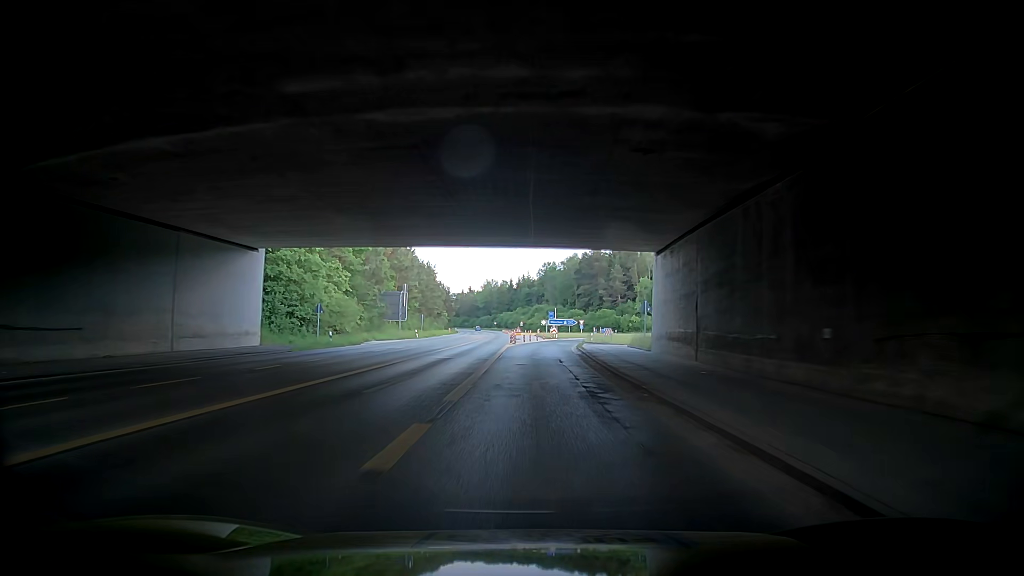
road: secondary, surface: asphalt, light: Day
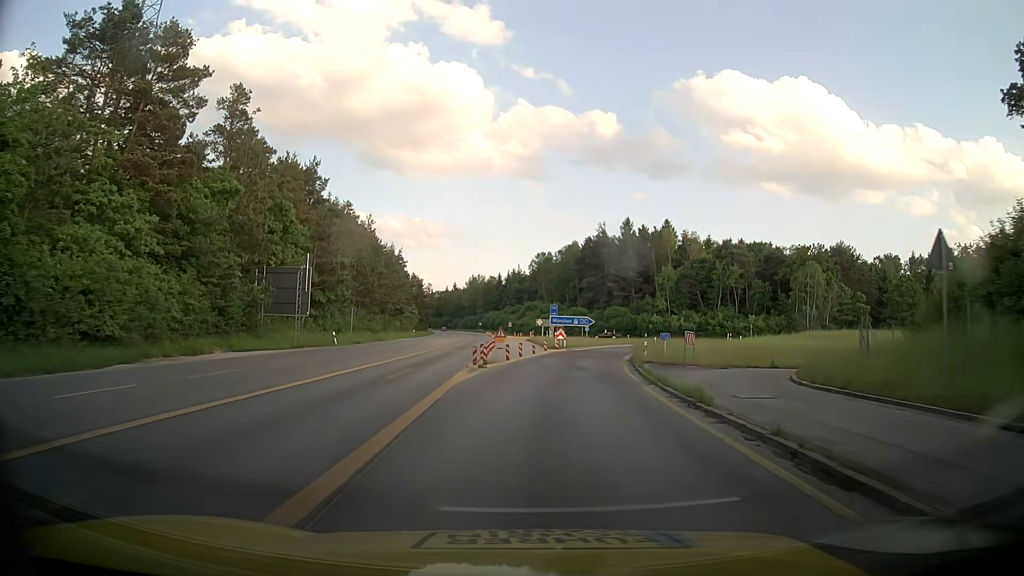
(-0.5, +32.7) m; +3°
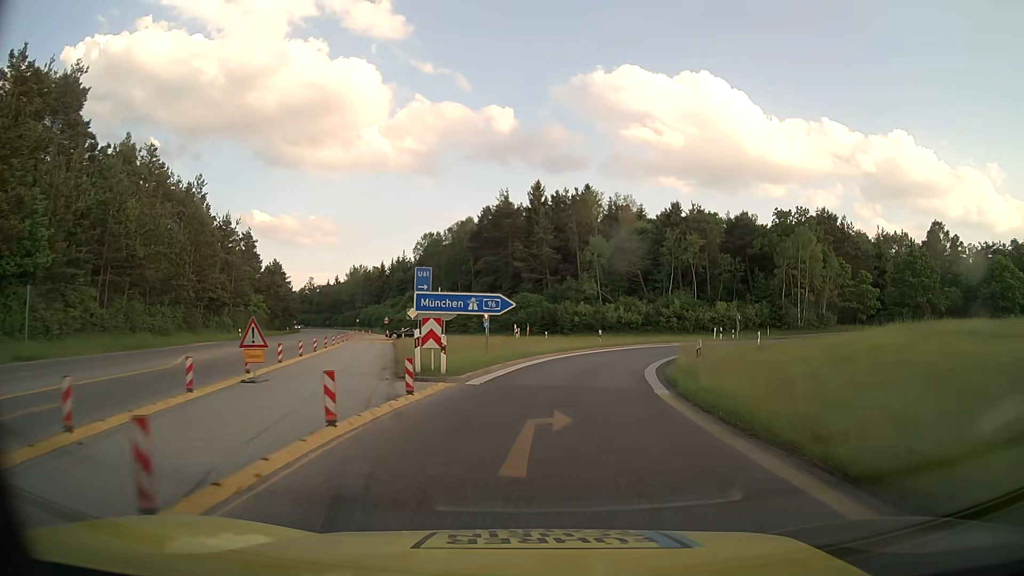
(+2.7, +32.1) m; +10°
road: motorway_link
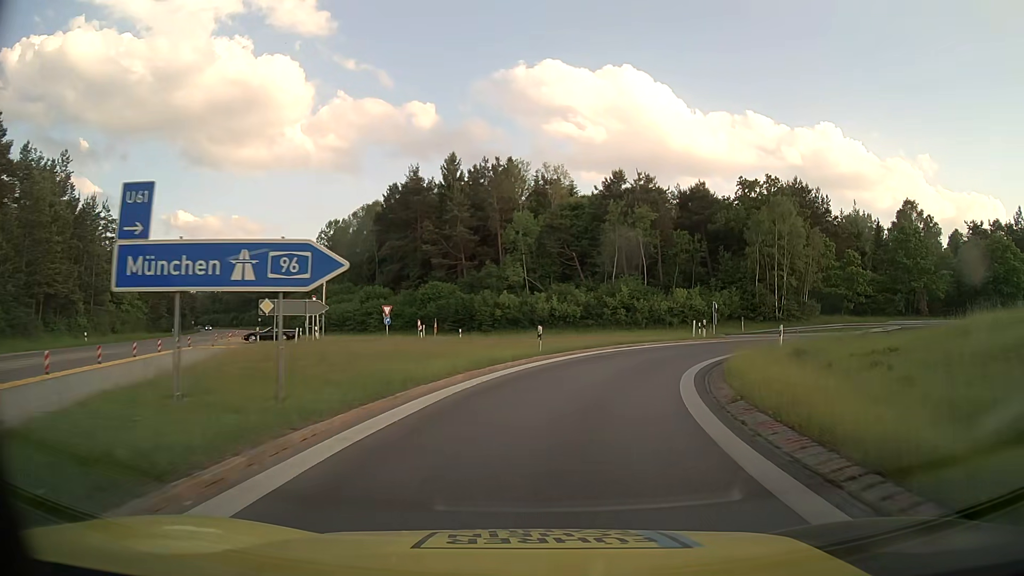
(+0.9, +15.6) m; +7°
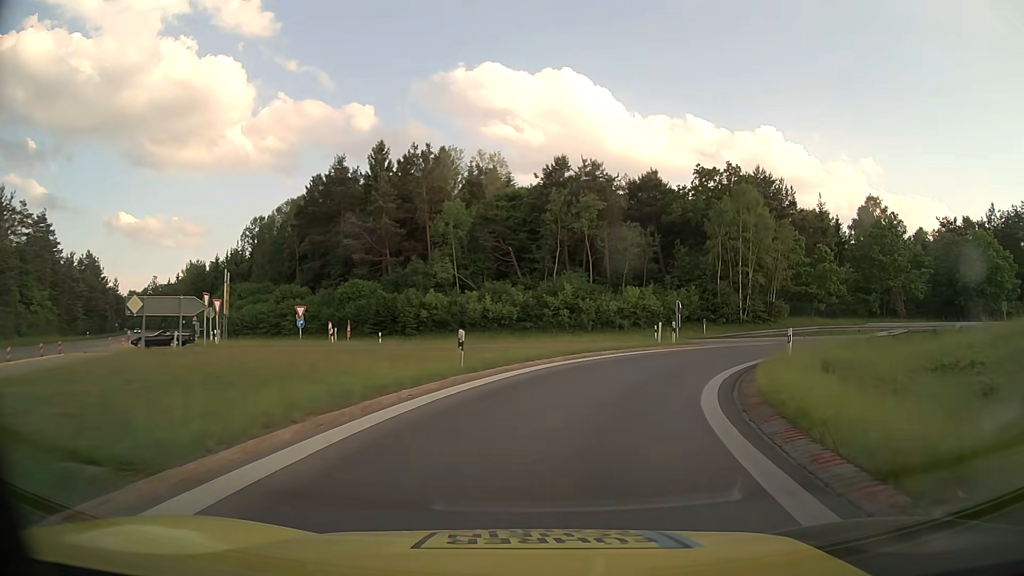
(+0.3, +7.5) m; +5°
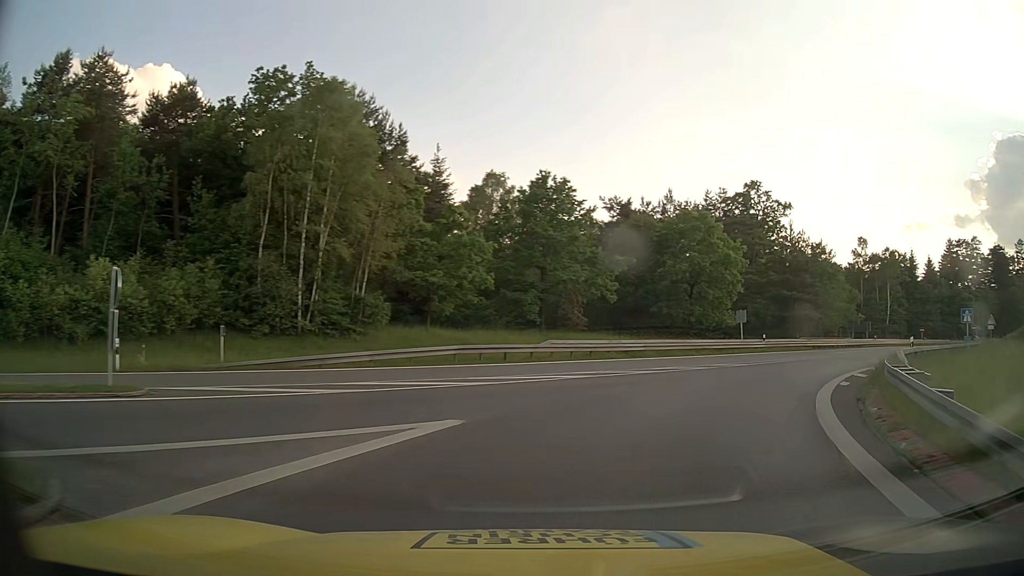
(+7.6, +25.9) m; +37°
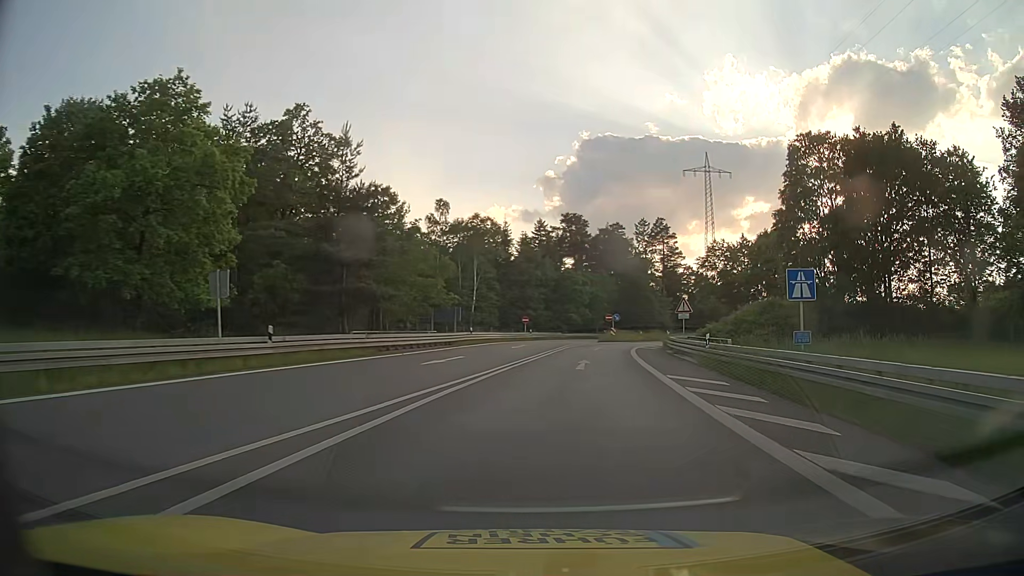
(+10.0, +25.3) m; +39°
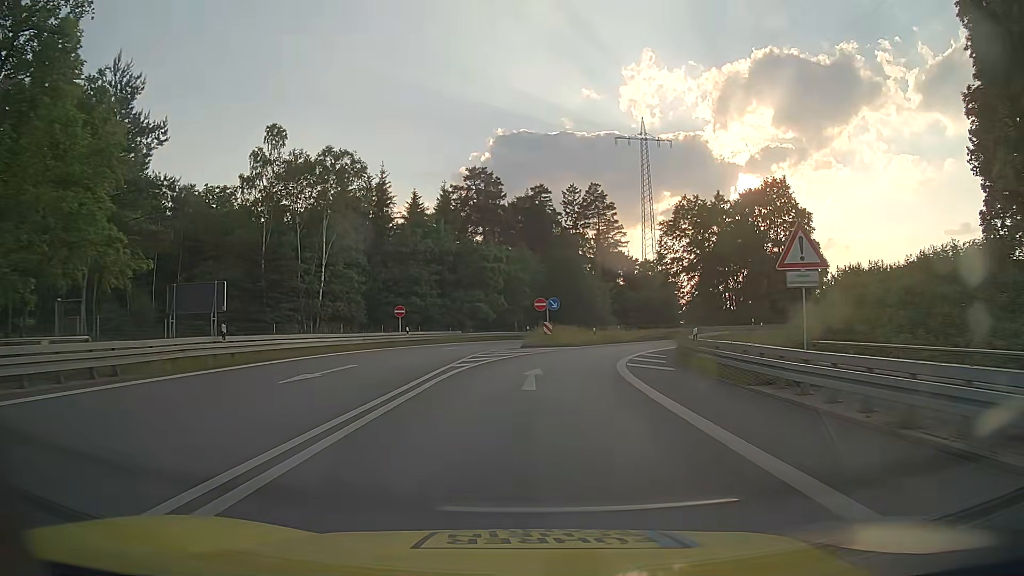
(+2.5, +31.1) m; +7°
(0, +10) (+1, +20) (+3, +30) (+6, +39) (+11, +48) (+19, +55) (+27, +60) (+37, +62) (+47, +62) (+56, +60) m
